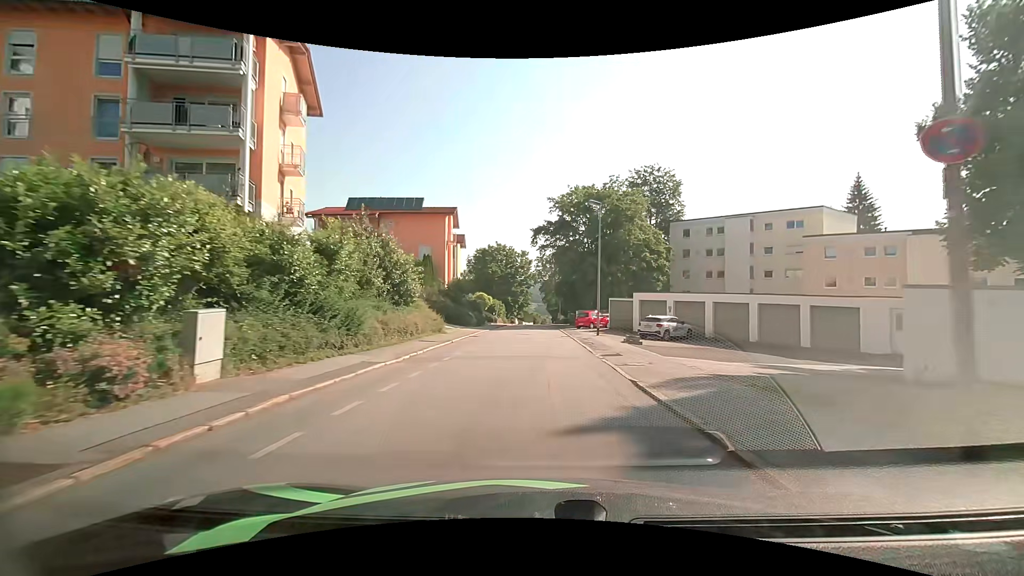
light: Day
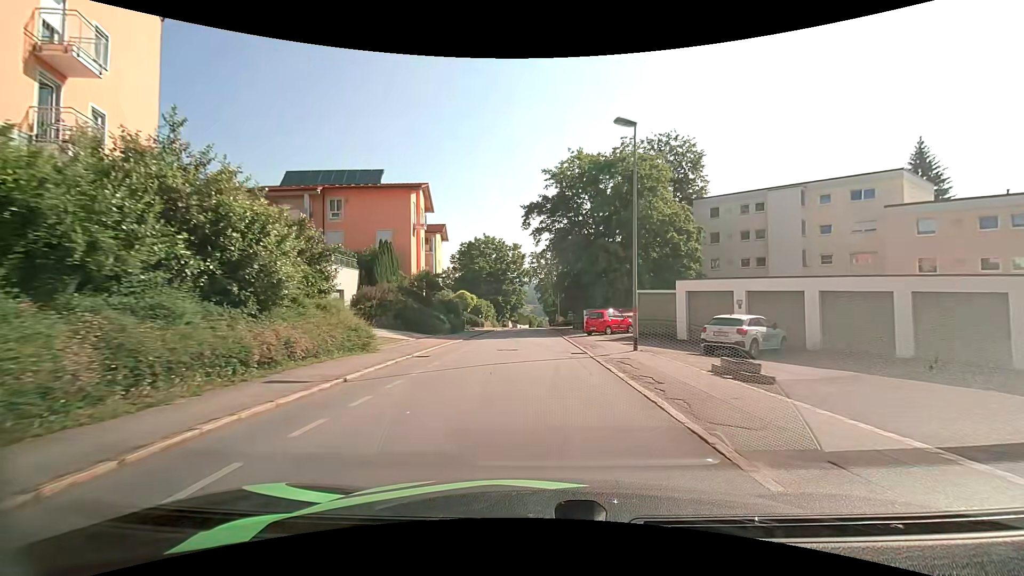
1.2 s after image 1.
(+0.2, +12.9) m; +1°
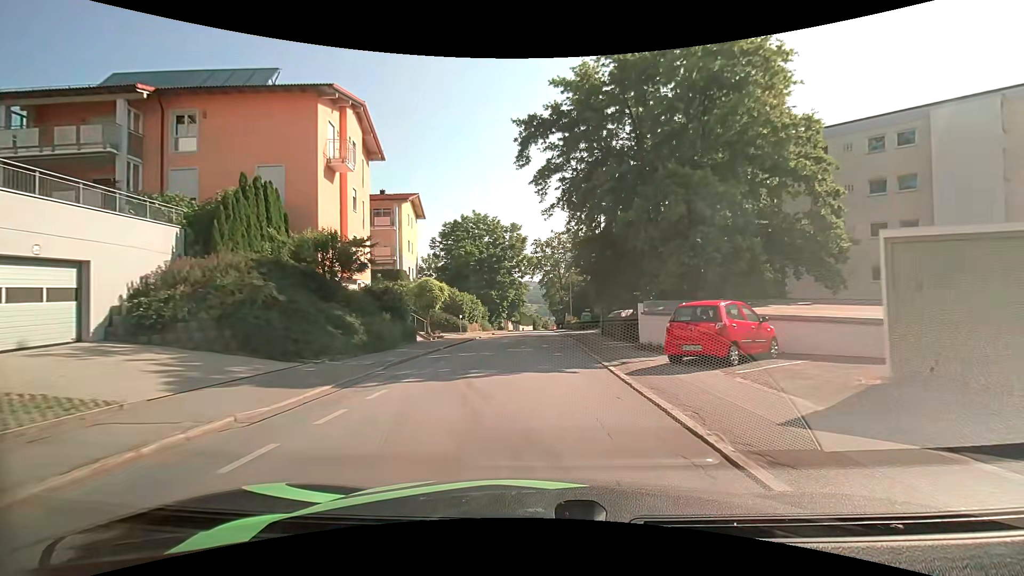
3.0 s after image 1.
(0.0, +19.2) m; 0°
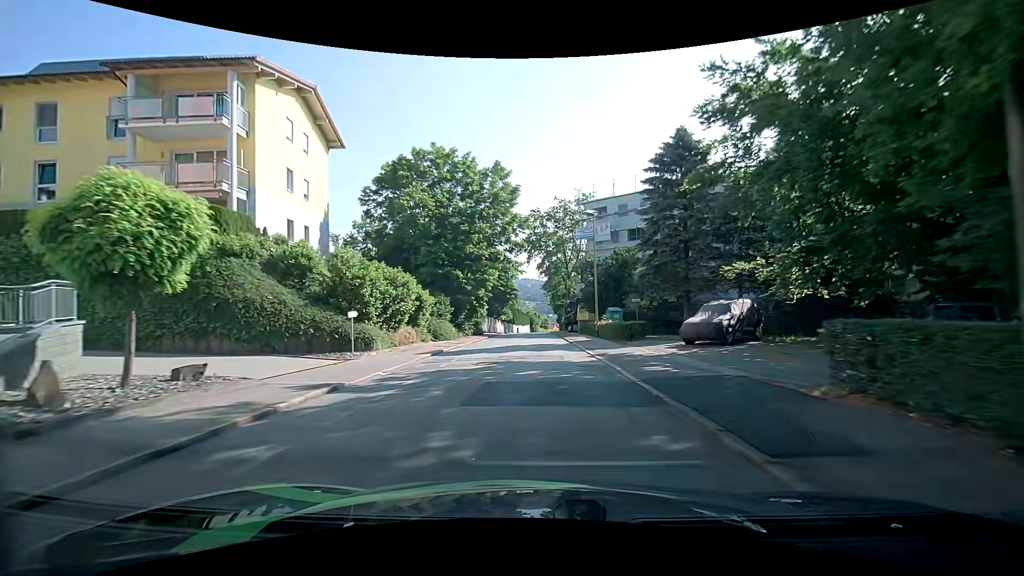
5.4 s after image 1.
(-0.3, +26.0) m; 0°
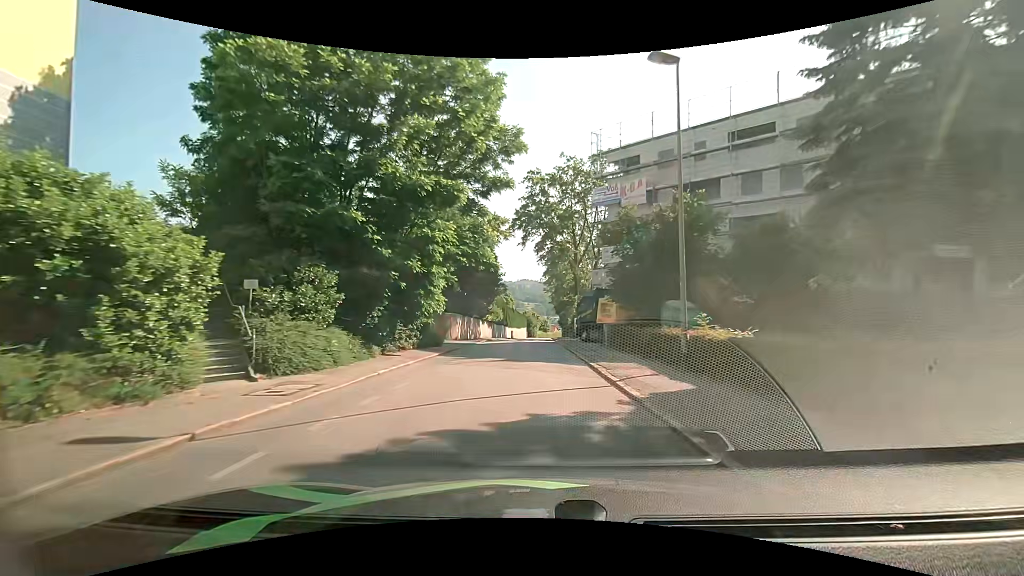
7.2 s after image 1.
(+0.2, +20.0) m; +1°
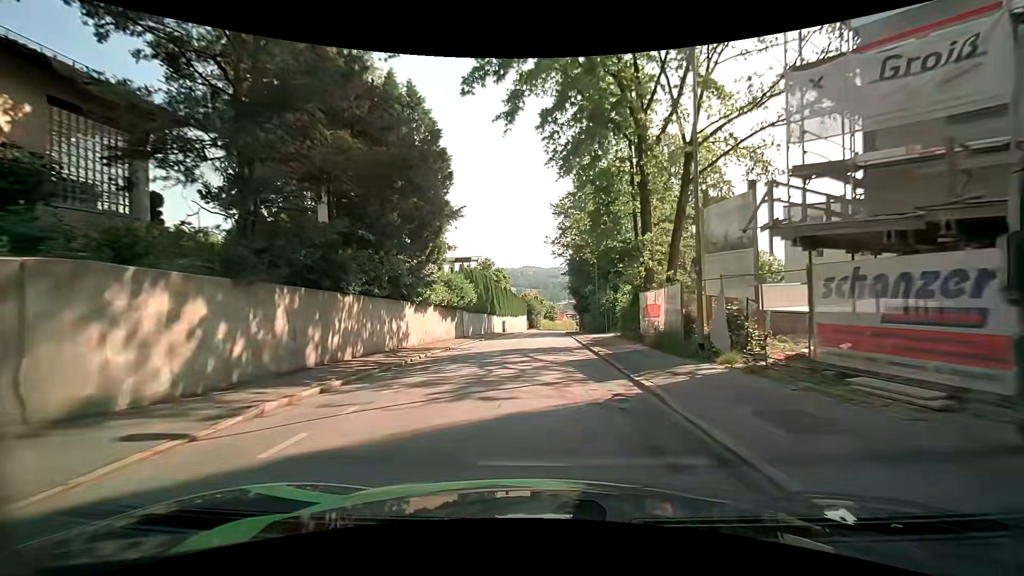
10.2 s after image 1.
(-0.6, +33.3) m; -1°
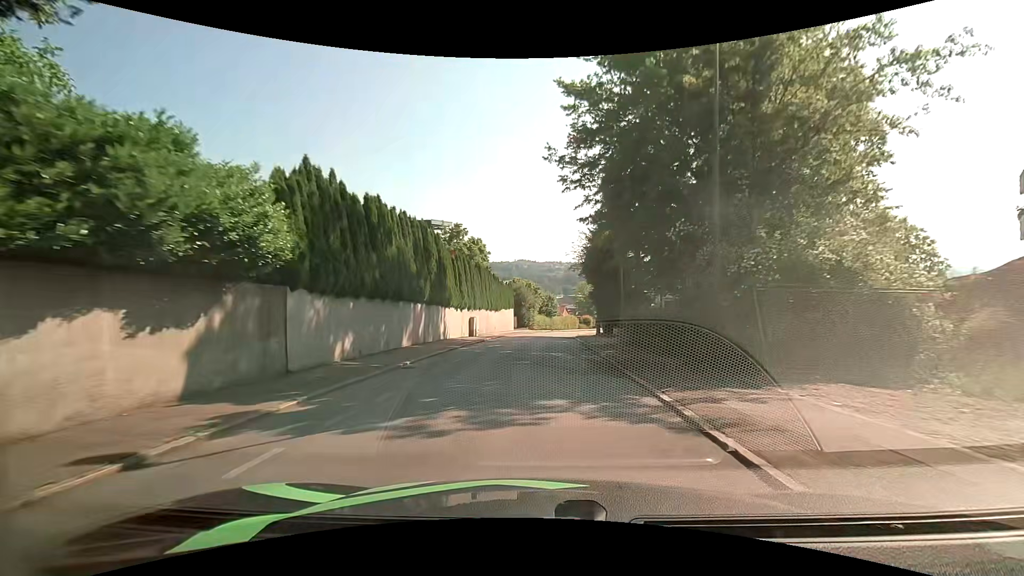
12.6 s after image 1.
(+0.2, +26.4) m; -1°
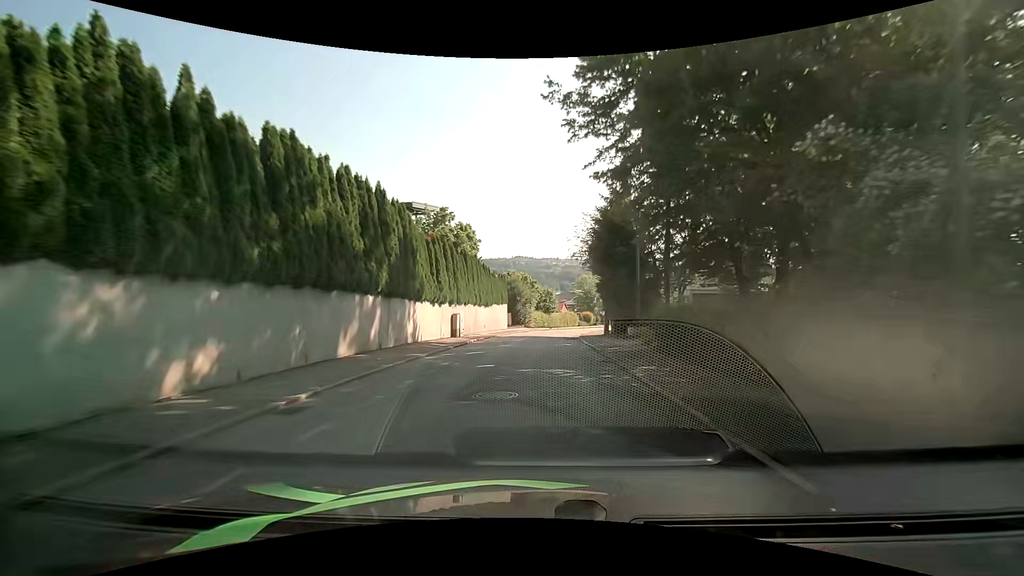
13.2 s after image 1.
(+0.2, +6.7) m; +2°
(0, +10) (0, +20) (0, +30) (+1, +40) (+2, +50) (+4, +60) (+7, +69) (+9, +79) (+12, +89) (+15, +98) m
